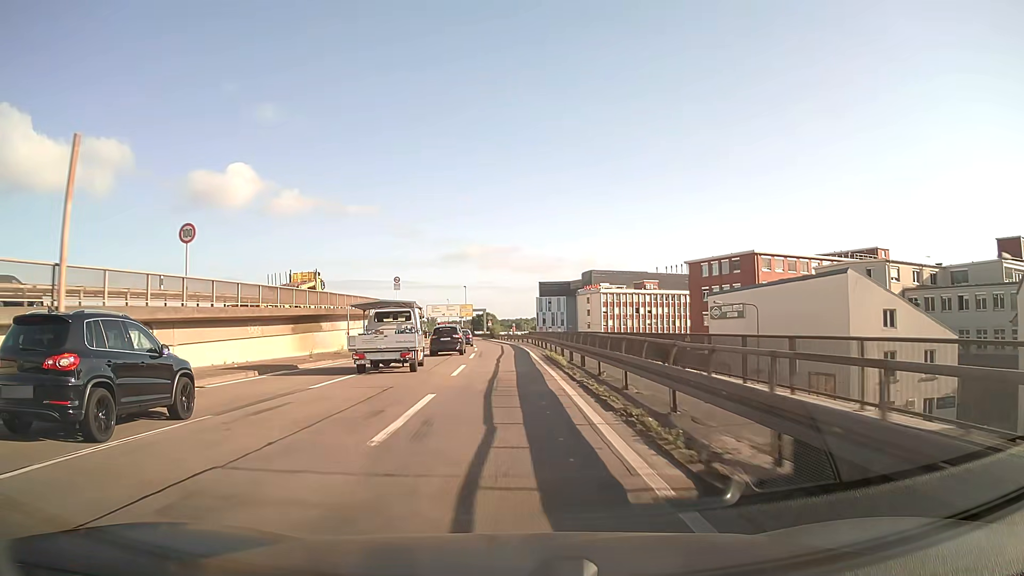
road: motorway_link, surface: asphalt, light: Day
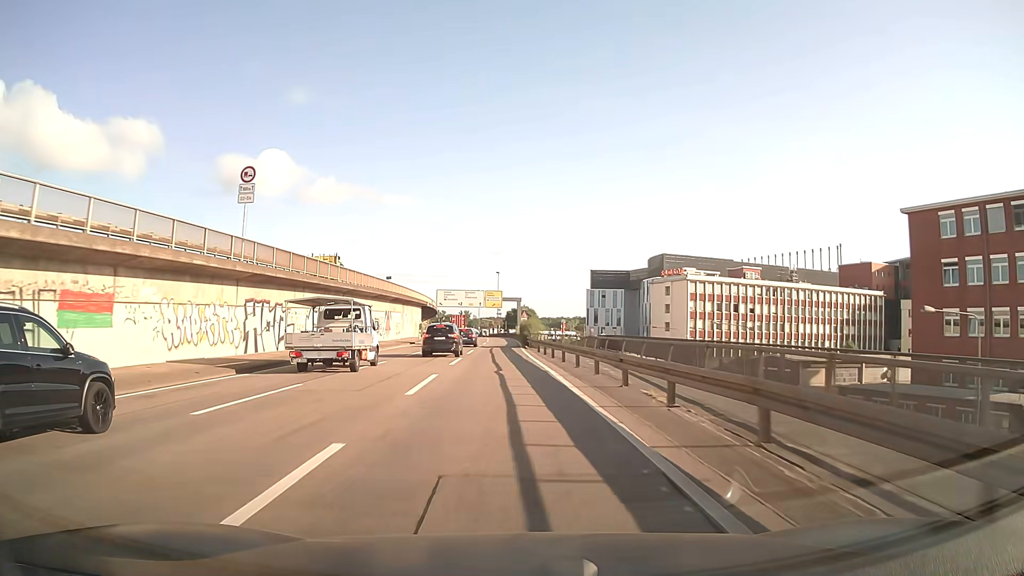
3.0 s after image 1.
(-1.3, +54.5) m; -3°
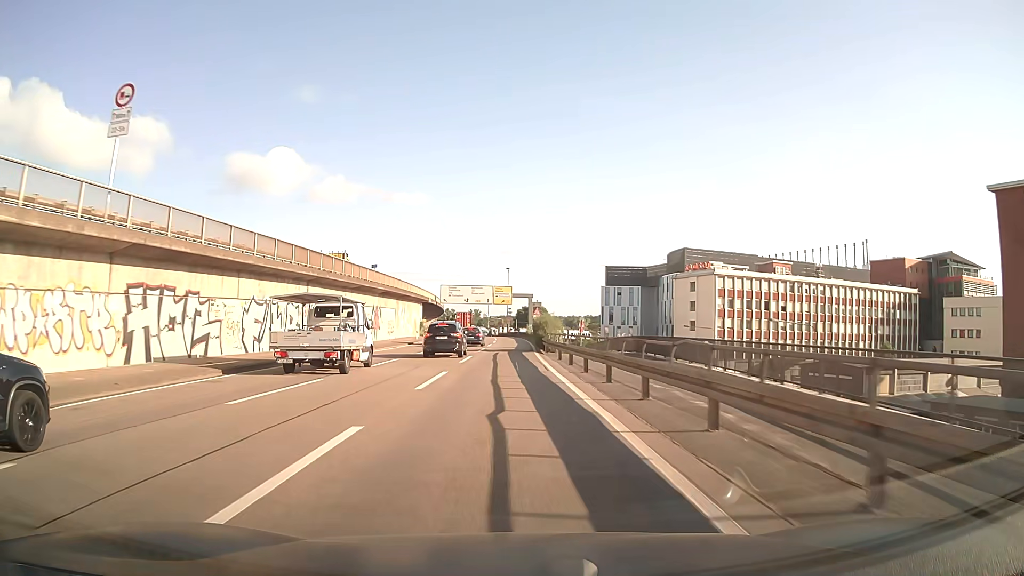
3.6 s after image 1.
(-0.1, +10.9) m; -1°
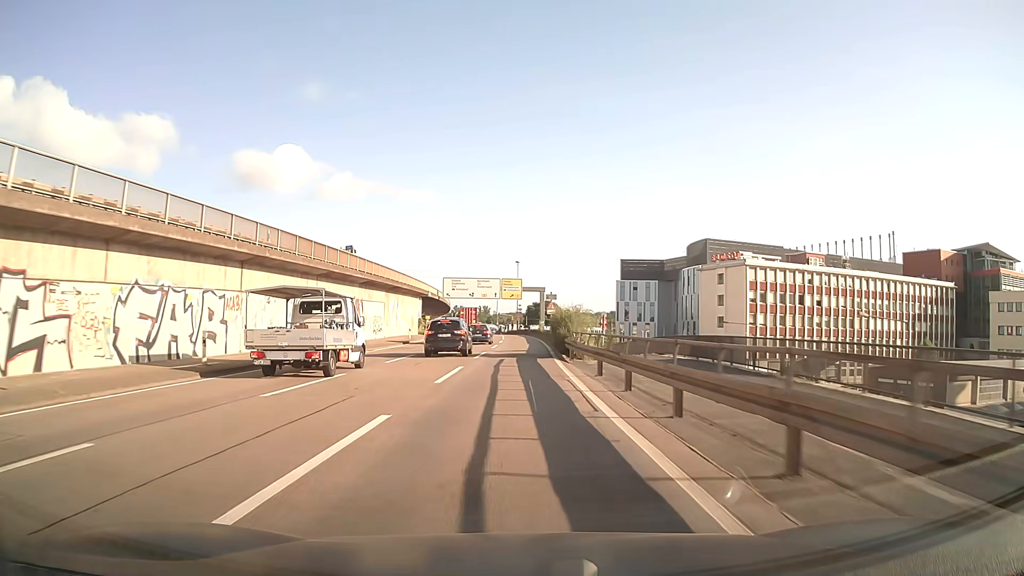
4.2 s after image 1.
(-0.1, +10.9) m; -1°
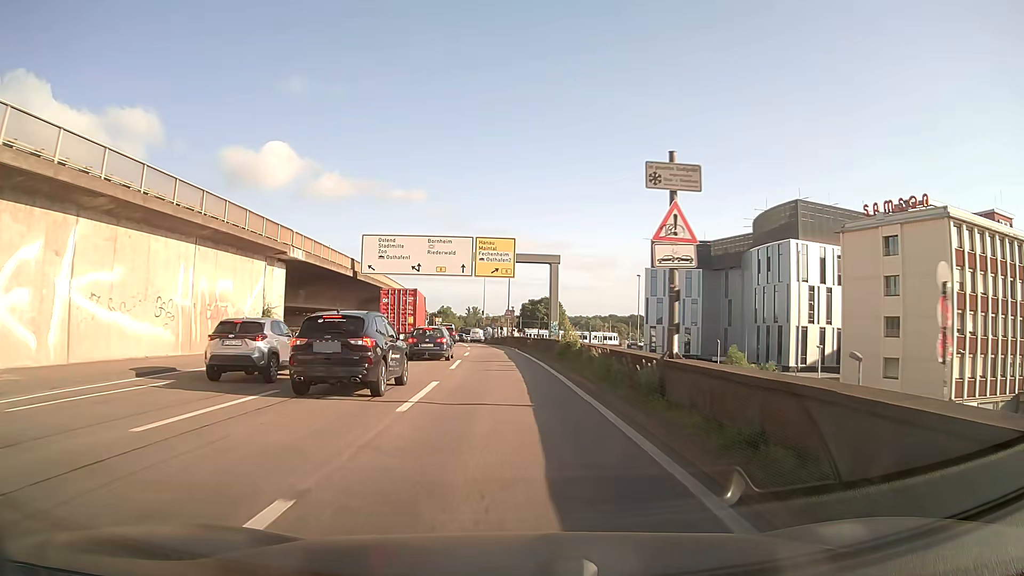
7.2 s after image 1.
(+0.3, +52.3) m; 0°
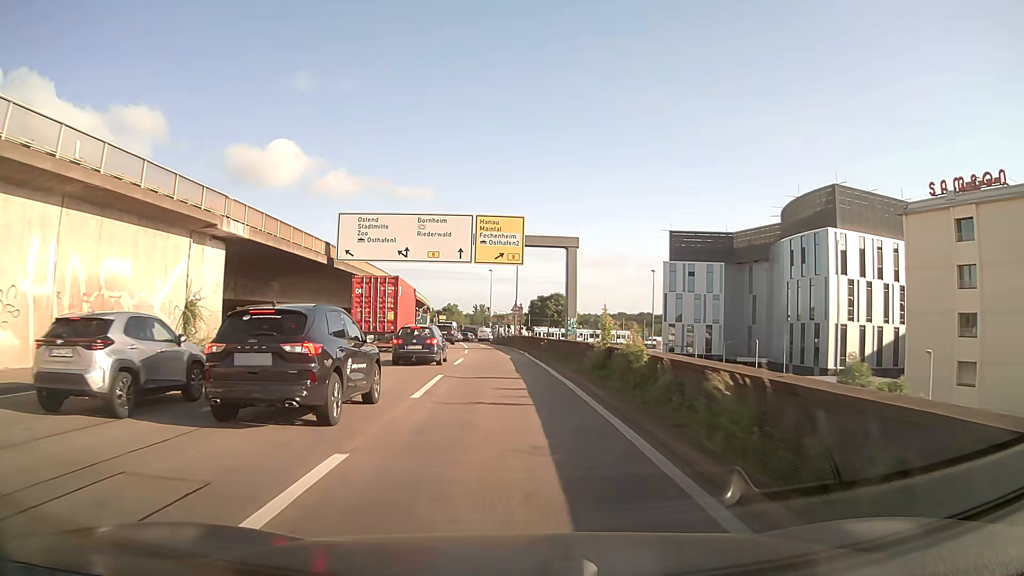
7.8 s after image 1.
(0.0, +9.8) m; 0°
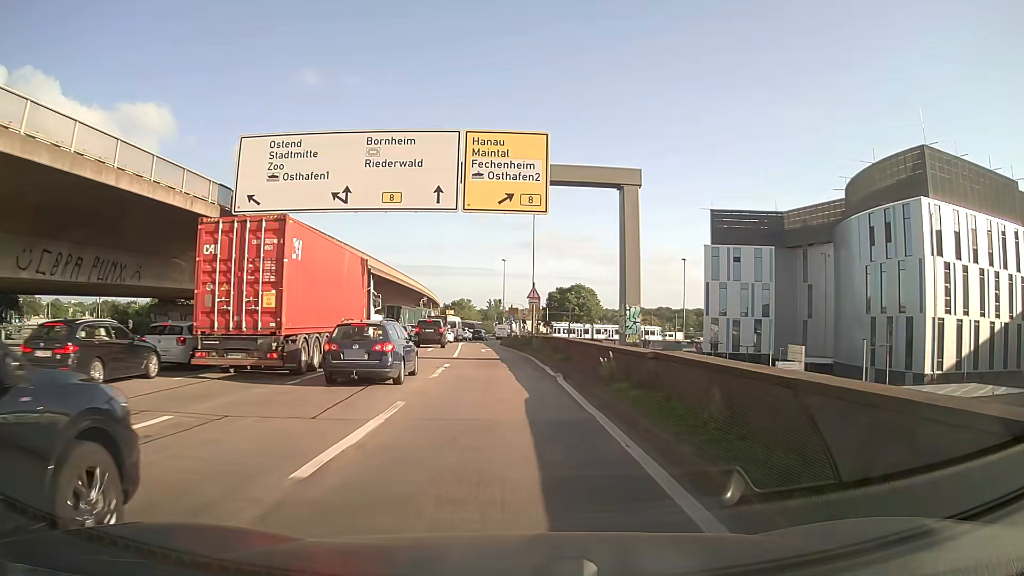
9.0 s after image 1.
(-0.1, +19.0) m; -1°
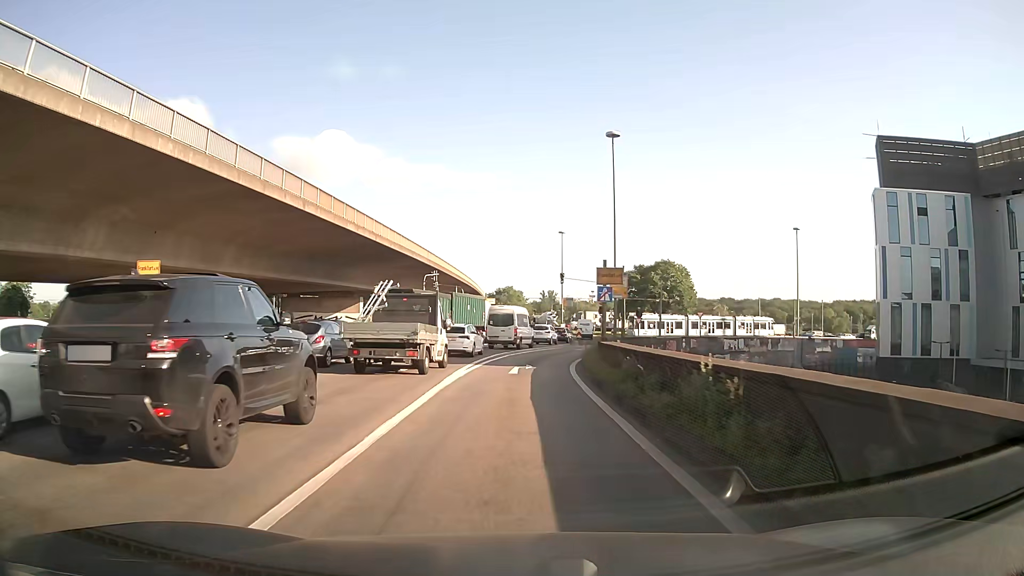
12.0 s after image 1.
(-1.7, +42.0) m; -4°
(0, +10) (0, +20) (+1, +30) (+3, +40) (+6, +49) (+10, +59) (+15, +67) (+21, +75) (+27, +83) (+35, +89) m
